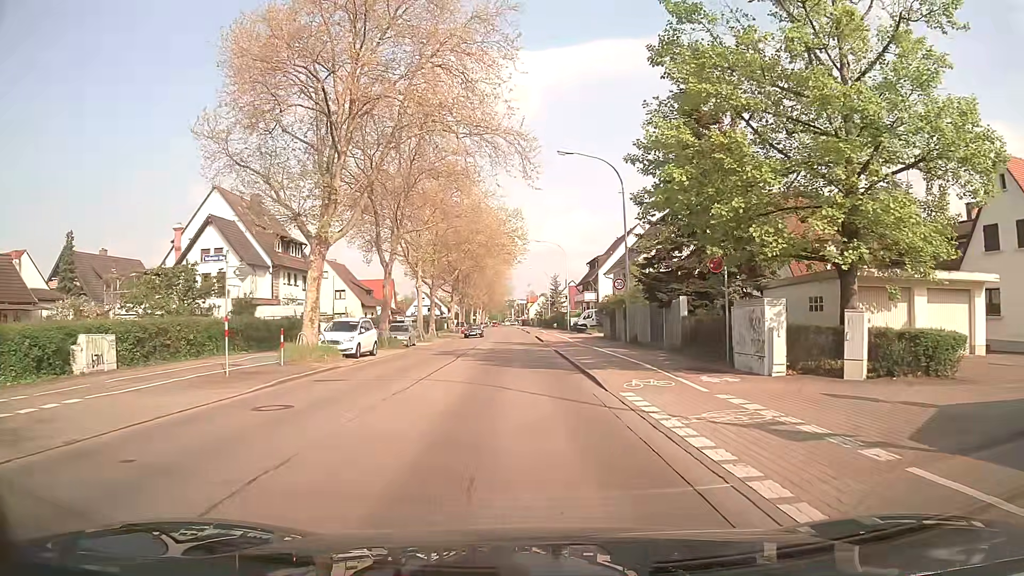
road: secondary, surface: asphalt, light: Day
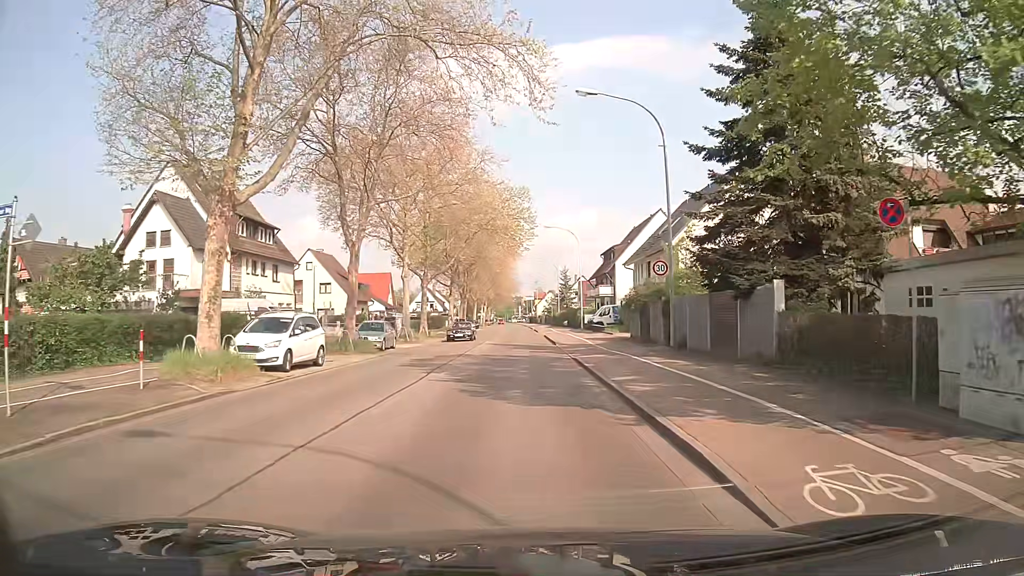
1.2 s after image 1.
(-0.1, +9.0) m; -1°
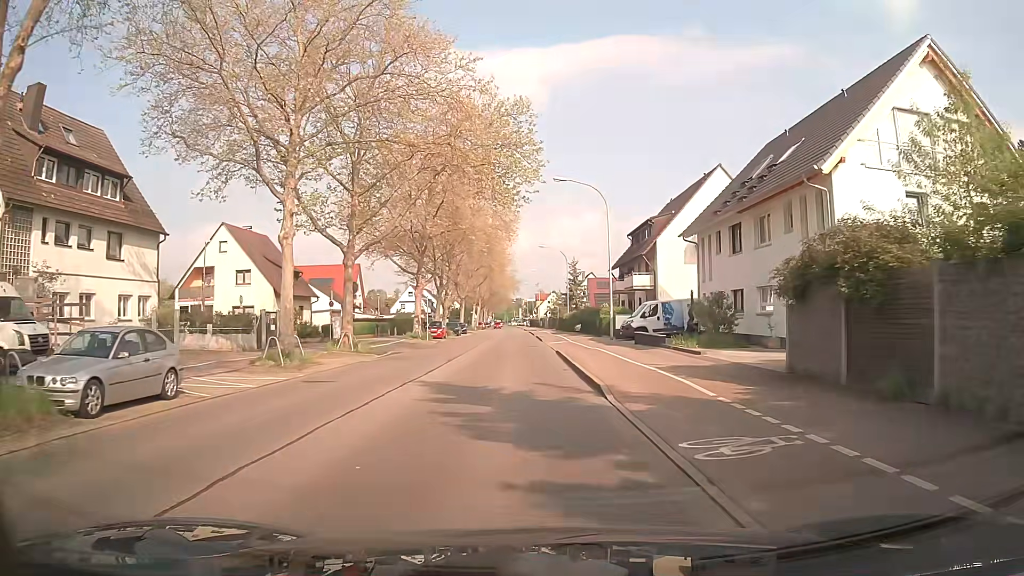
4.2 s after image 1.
(-0.2, +22.4) m; 0°
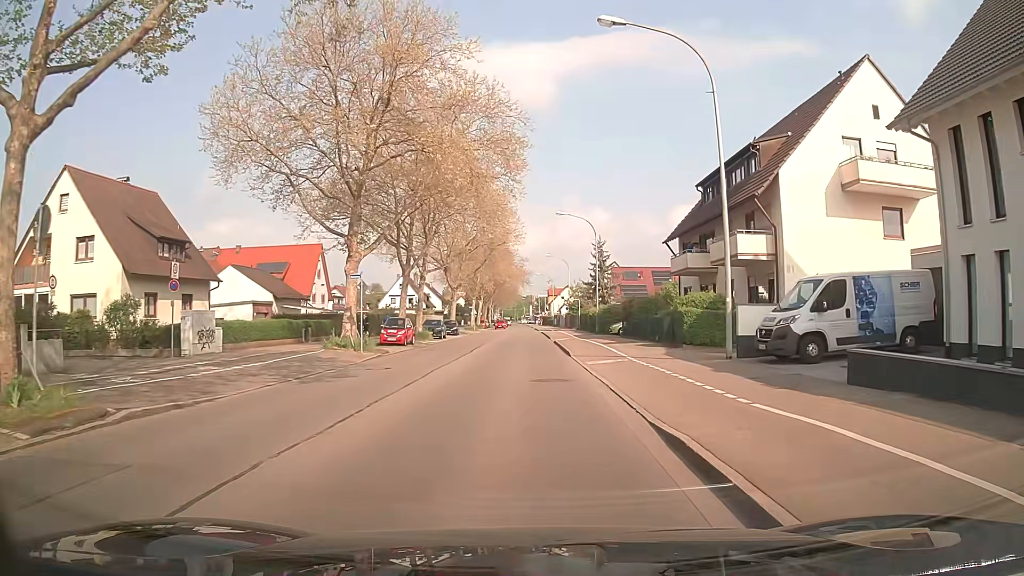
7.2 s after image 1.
(-0.3, +22.3) m; -1°
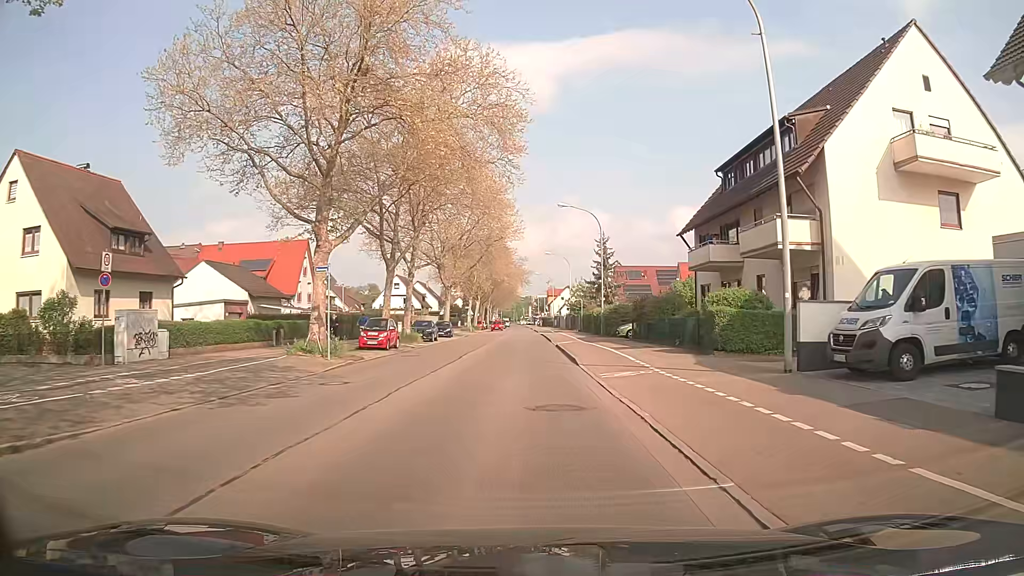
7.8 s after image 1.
(0.0, +4.5) m; 0°
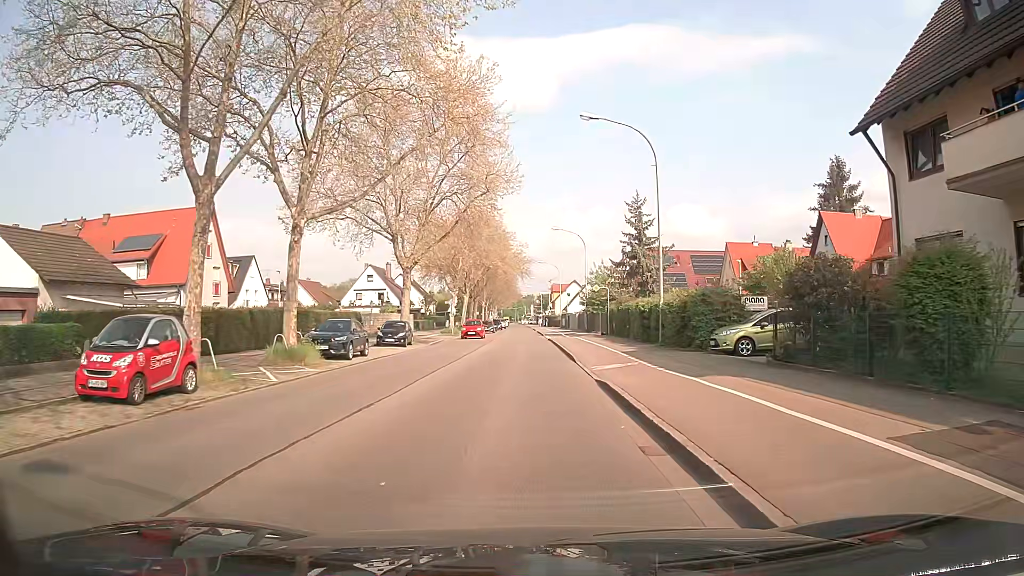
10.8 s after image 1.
(0.0, +22.3) m; 0°
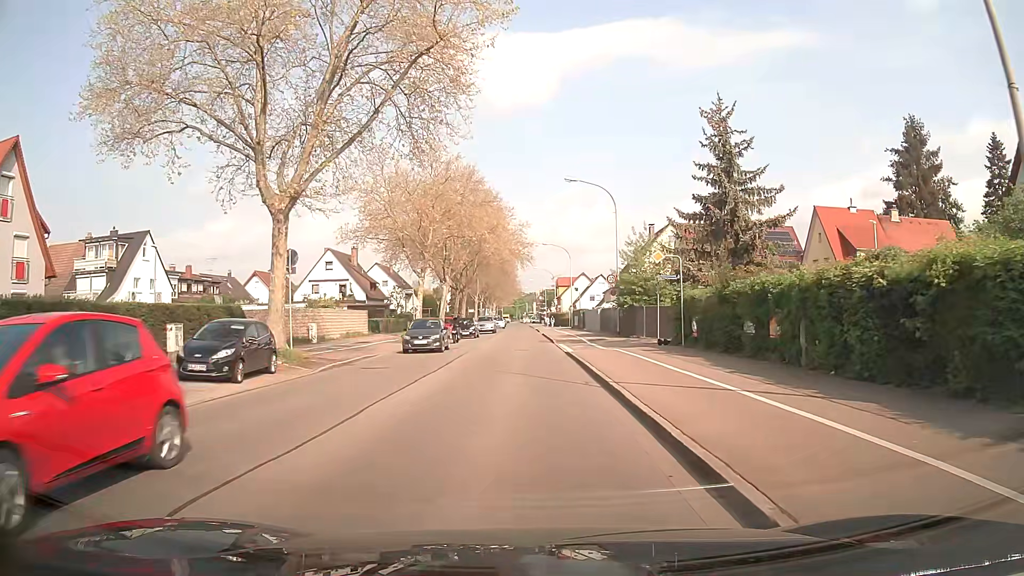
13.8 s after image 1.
(-0.1, +22.4) m; 0°
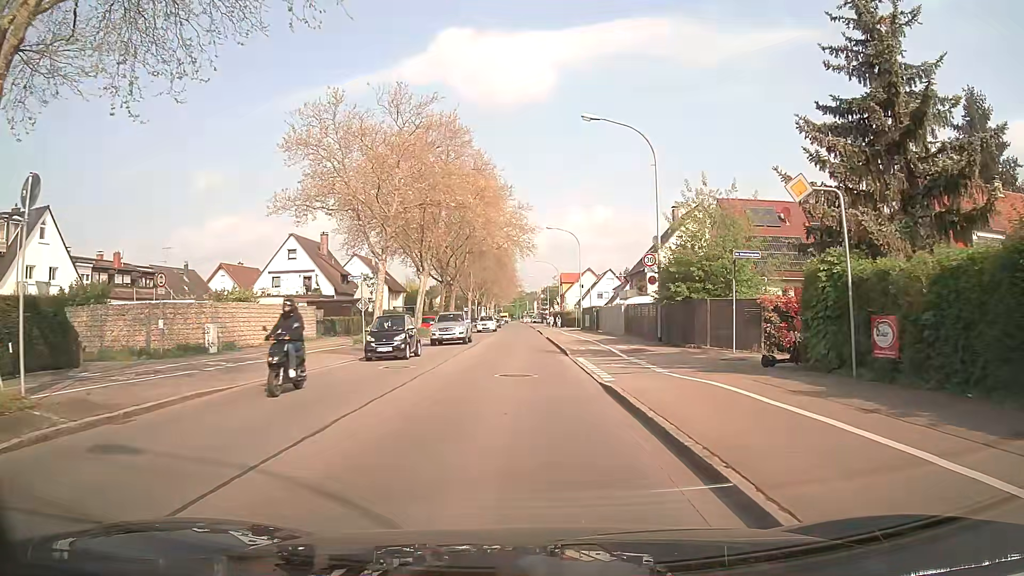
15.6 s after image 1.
(-0.1, +13.4) m; 0°
(0, +10) (0, +20) (0, +30) (0, +40) (-1, +50) (-1, +60) (-1, +70) (-1, +80) (-1, +90) (-1, +100) m
